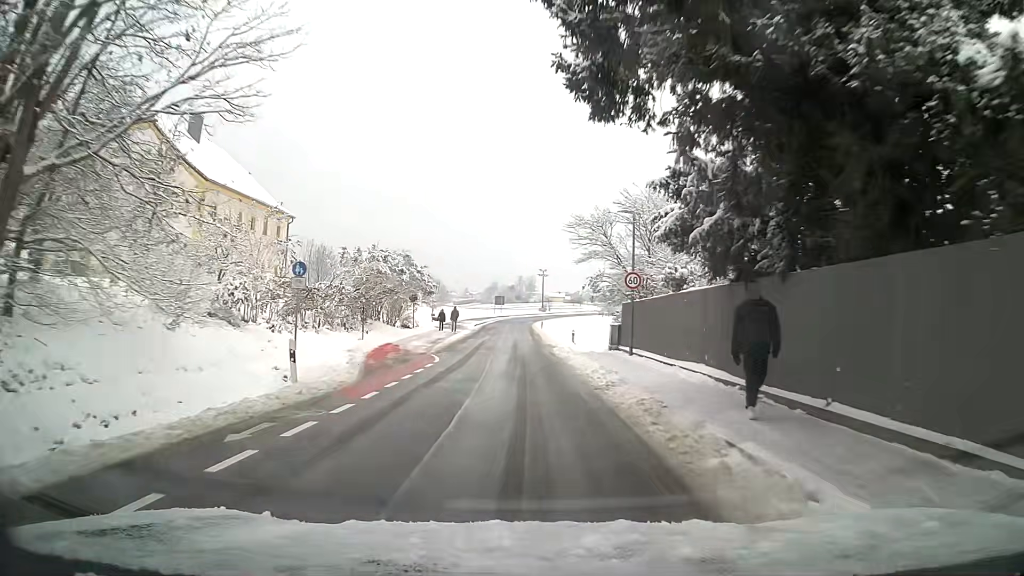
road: tertiary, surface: asphalt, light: Day
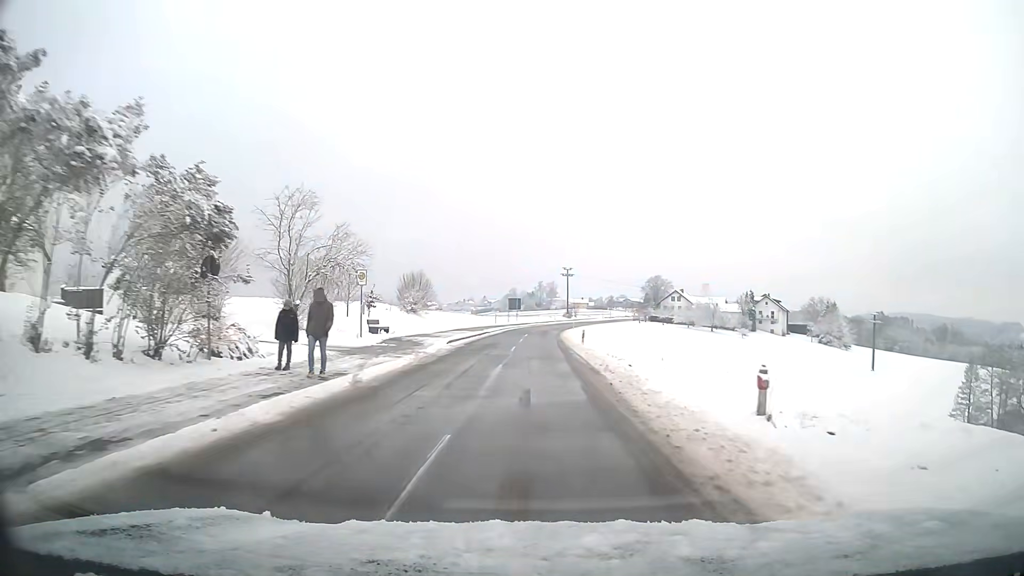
(-0.1, +32.4) m; 0°
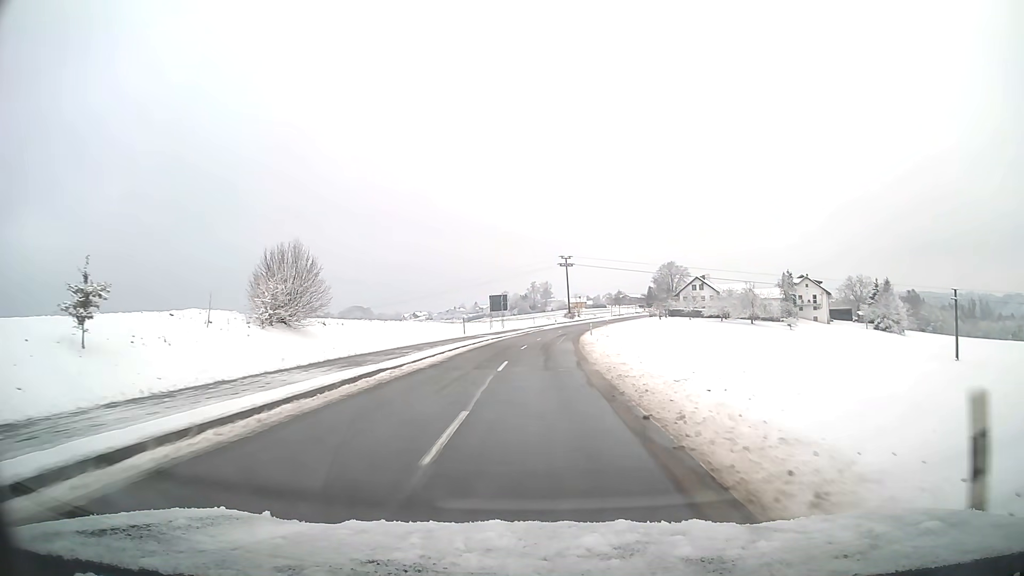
(+0.1, +33.8) m; 0°
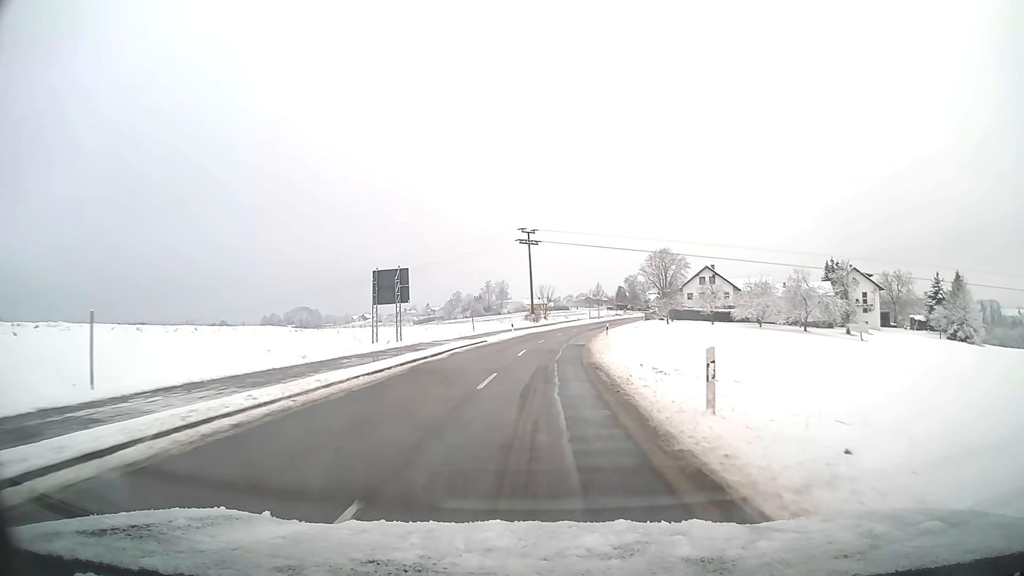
(+1.4, +43.9) m; +4°
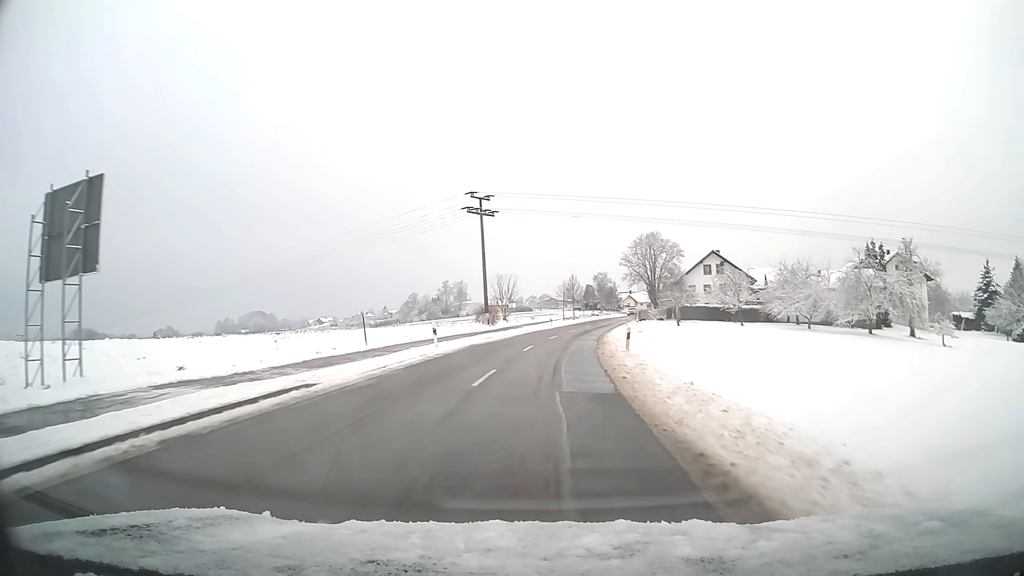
(+0.7, +26.7) m; +4°
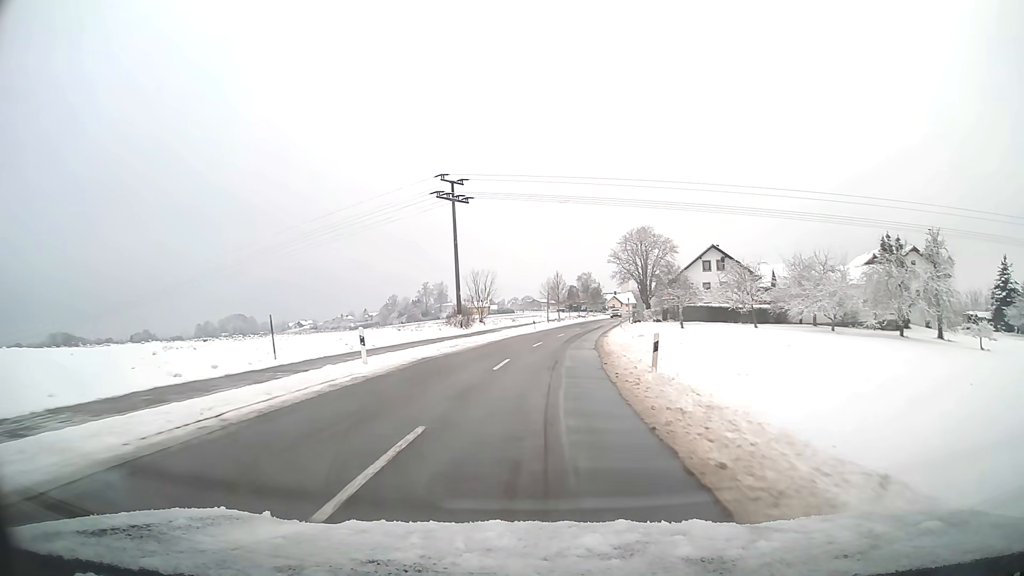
(+0.1, +8.9) m; +1°
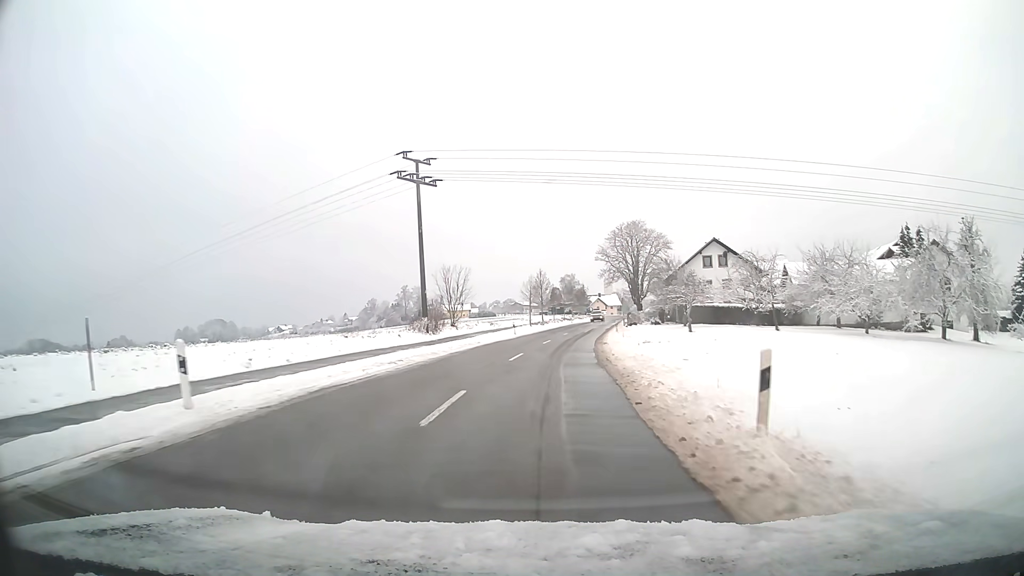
(+0.1, +8.9) m; +1°
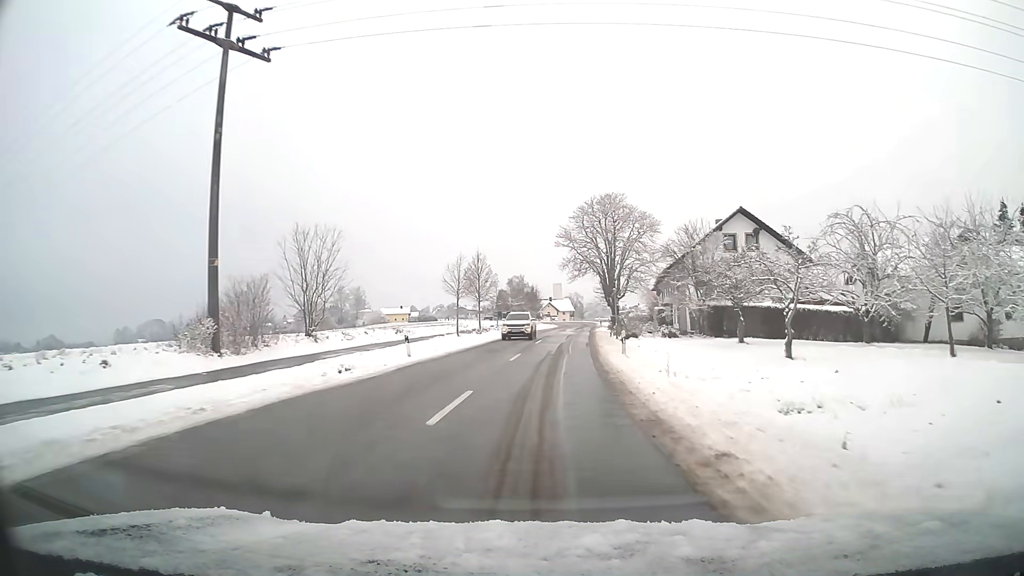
(+1.0, +25.8) m; +4°
